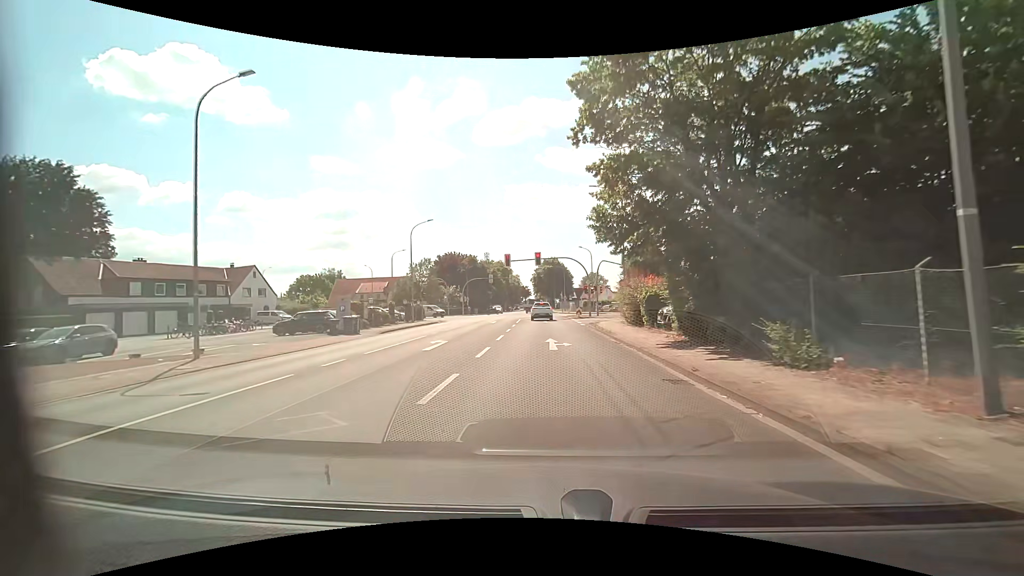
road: tertiary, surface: asphalt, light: Day
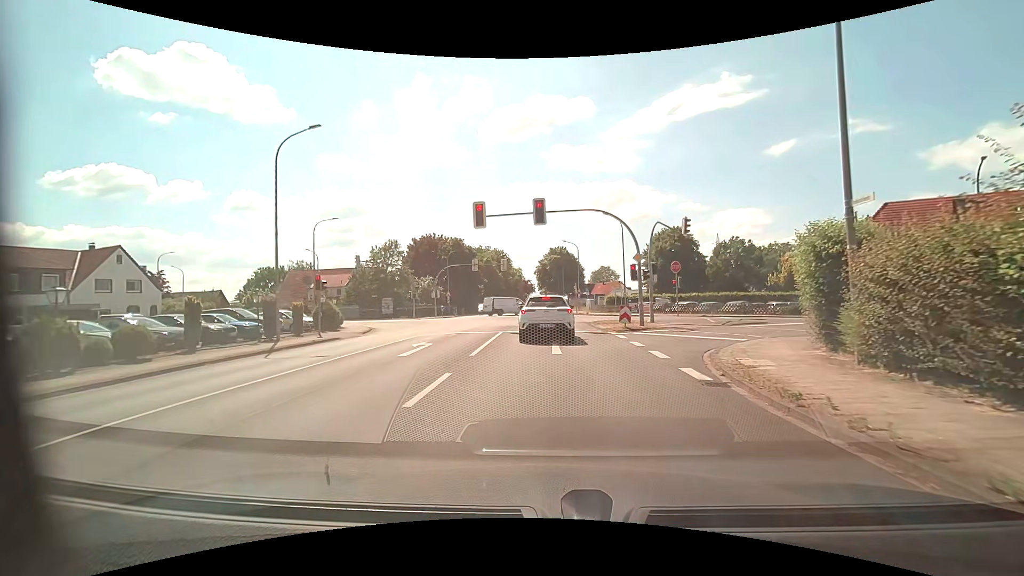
(-0.2, +24.1) m; -1°
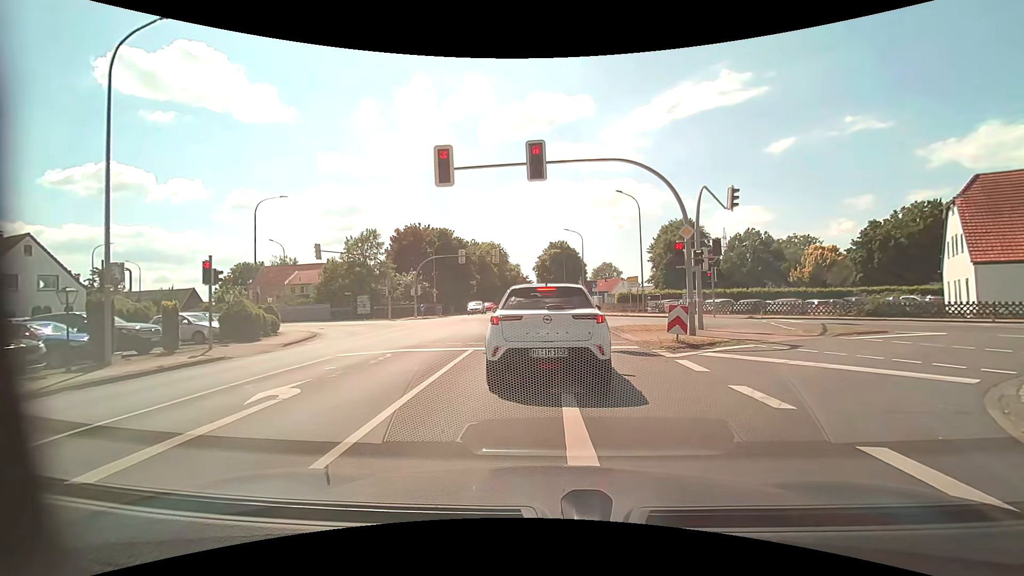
(0.0, +8.5) m; 0°
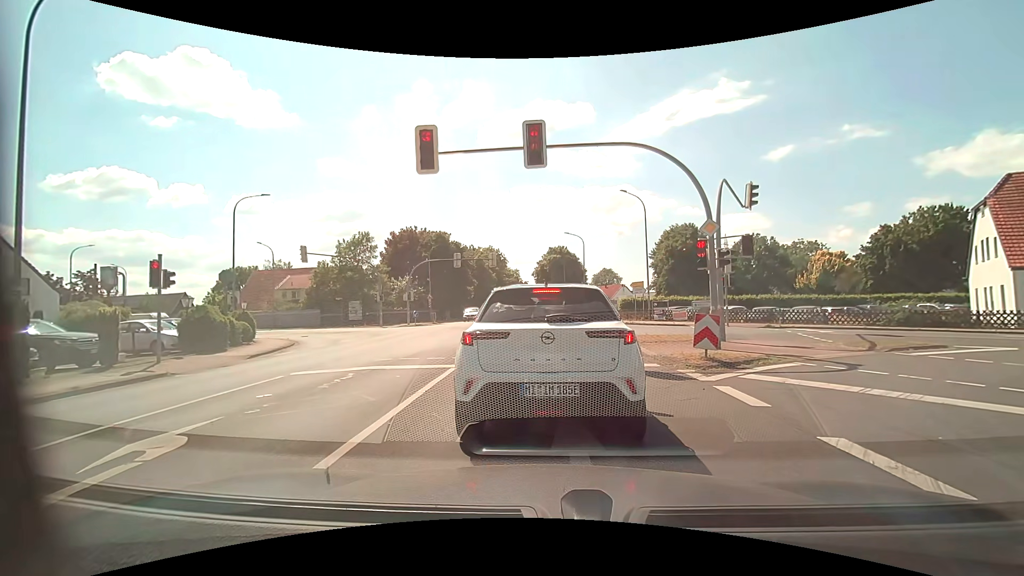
(0.0, +2.2) m; -1°
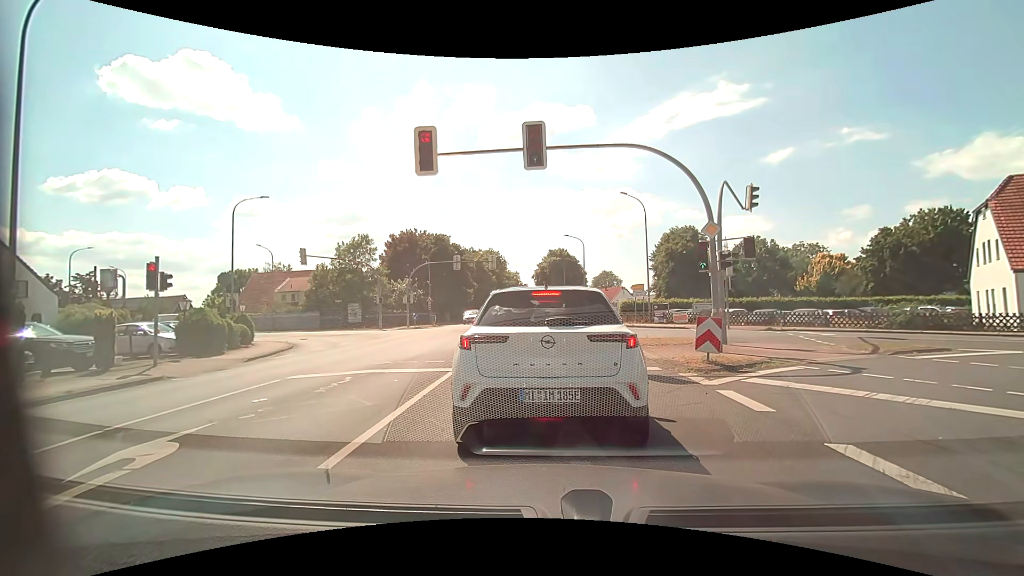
(0.0, +0.2) m; 0°
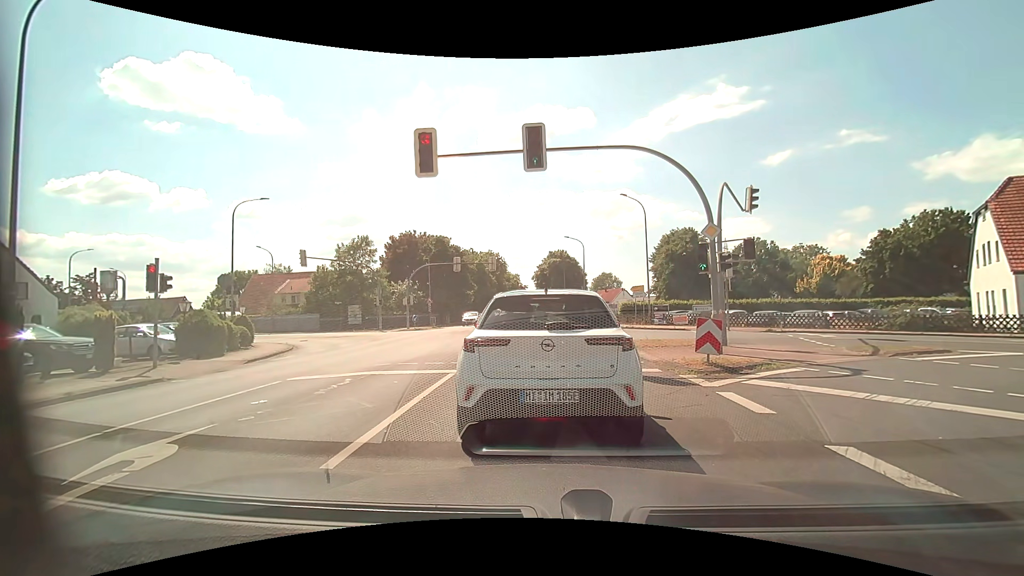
(0.0, +0.1) m; 0°
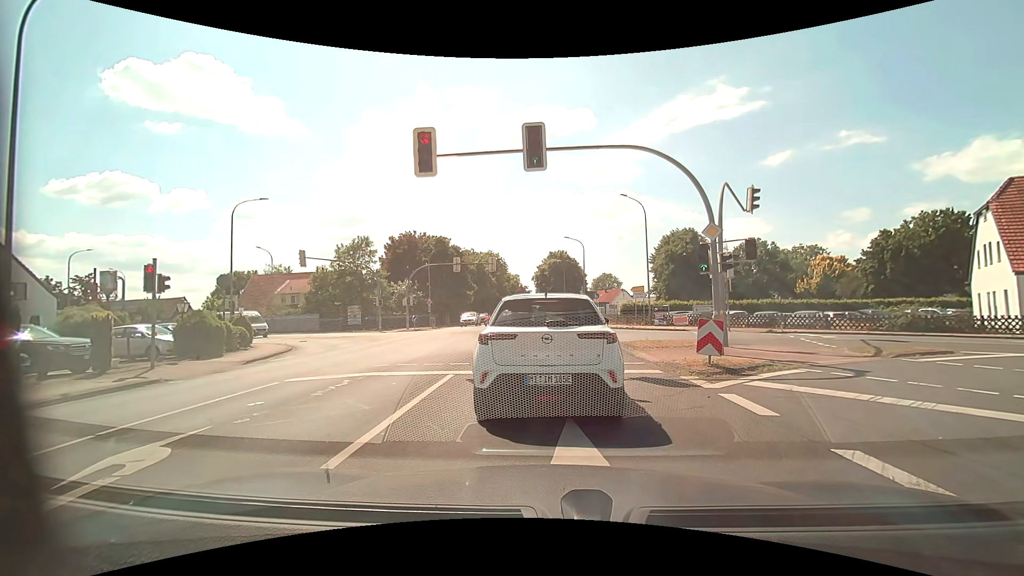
(0.0, +0.1) m; 0°
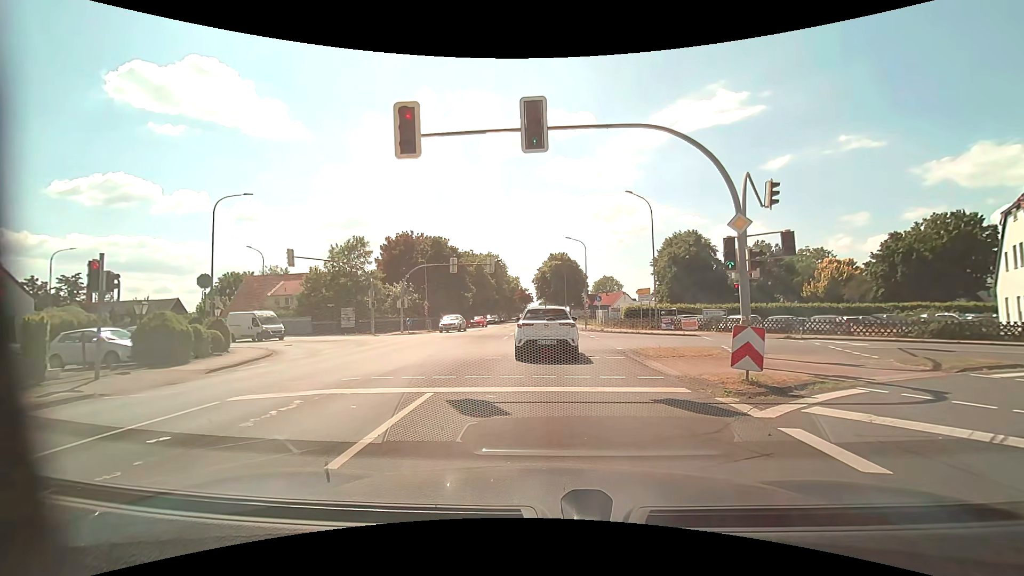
(0.0, +2.1) m; +1°
(0, +10) (0, +20) (0, +30) (0, +40) (+1, +50) (+1, +60) (+1, +70) (+1, +80) (+1, +90) (+1, +100) m
